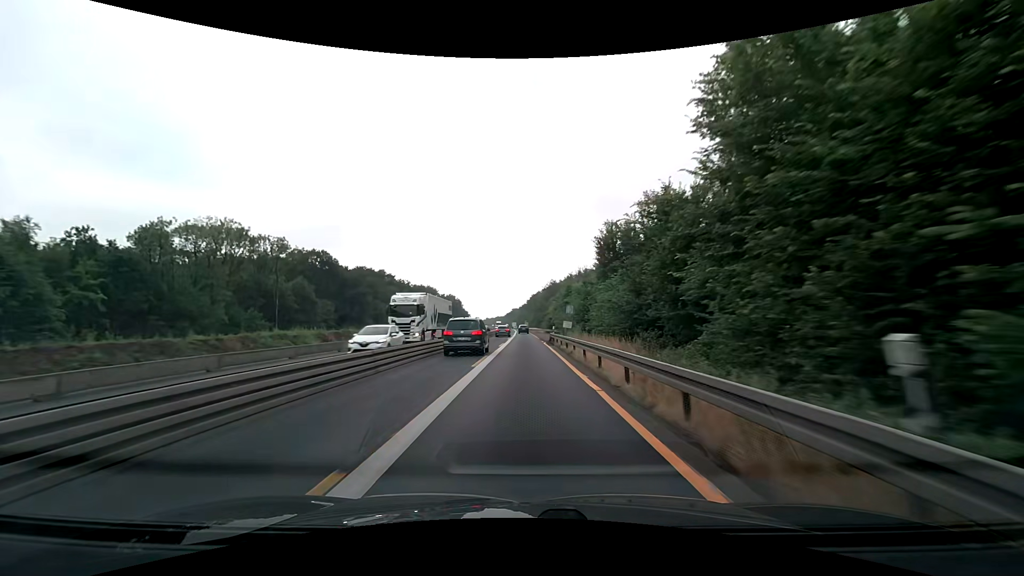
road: motorway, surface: asphalt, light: Day
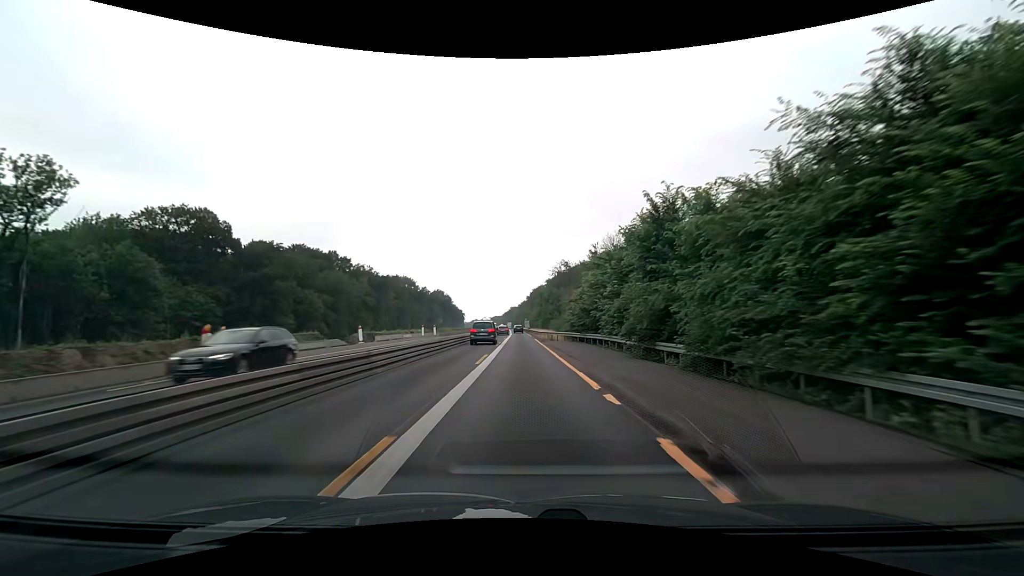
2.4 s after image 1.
(0.0, +50.1) m; 0°
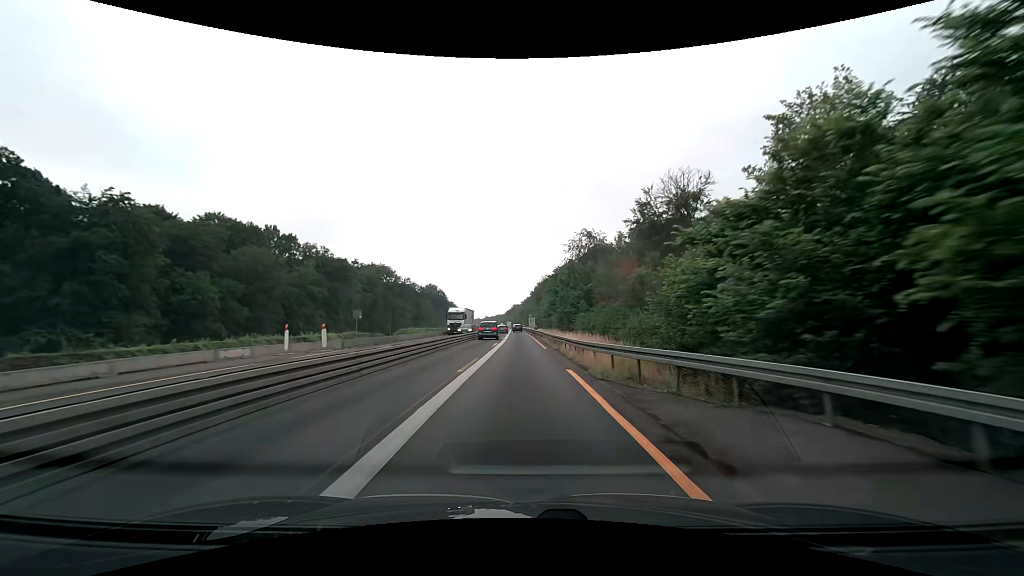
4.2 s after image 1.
(-0.1, +37.6) m; -1°
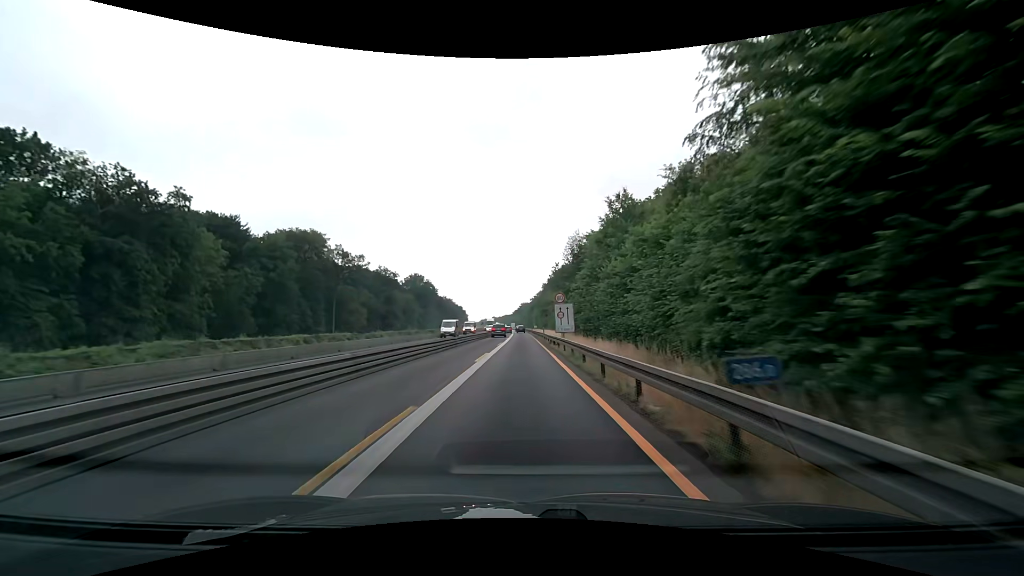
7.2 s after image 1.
(-0.5, +62.8) m; -1°
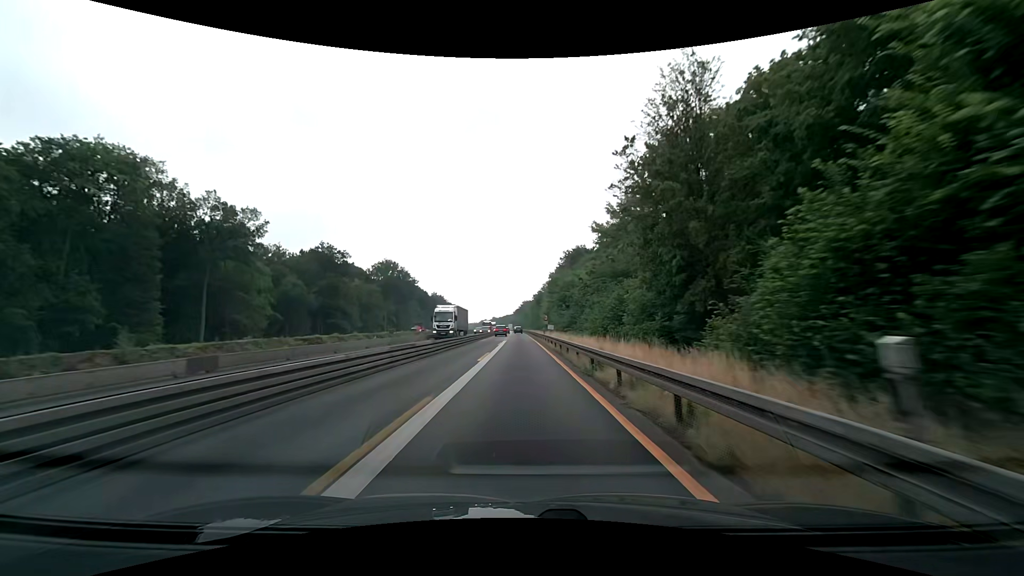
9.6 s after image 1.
(-0.2, +50.3) m; 0°
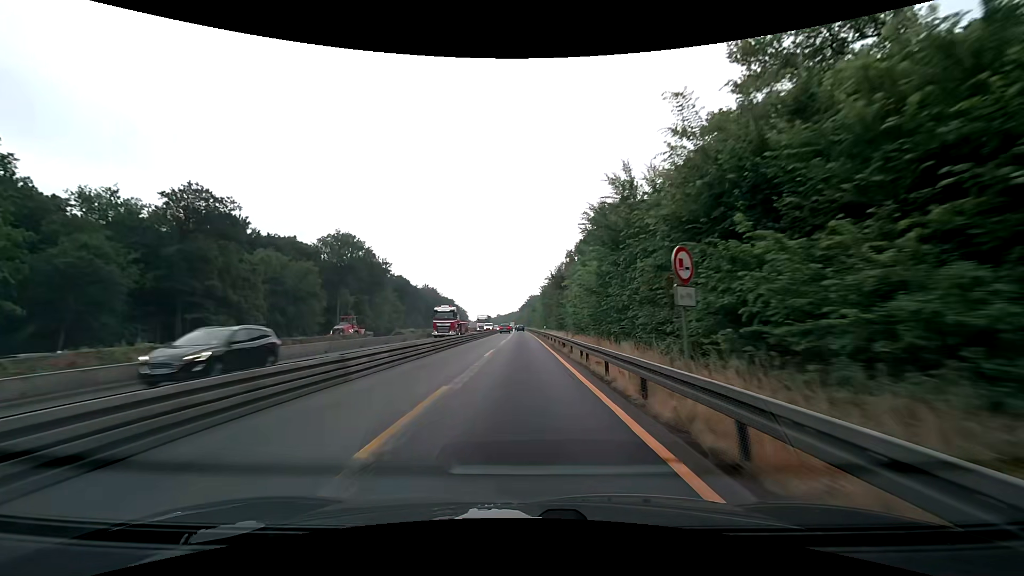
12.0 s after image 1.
(-0.4, +50.2) m; -1°
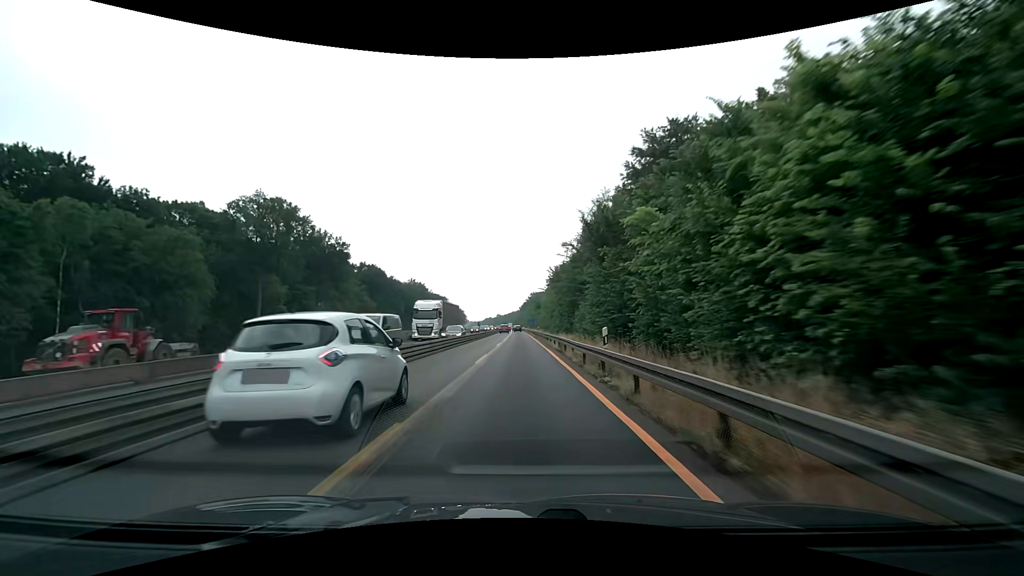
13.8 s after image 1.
(+0.1, +37.5) m; 0°
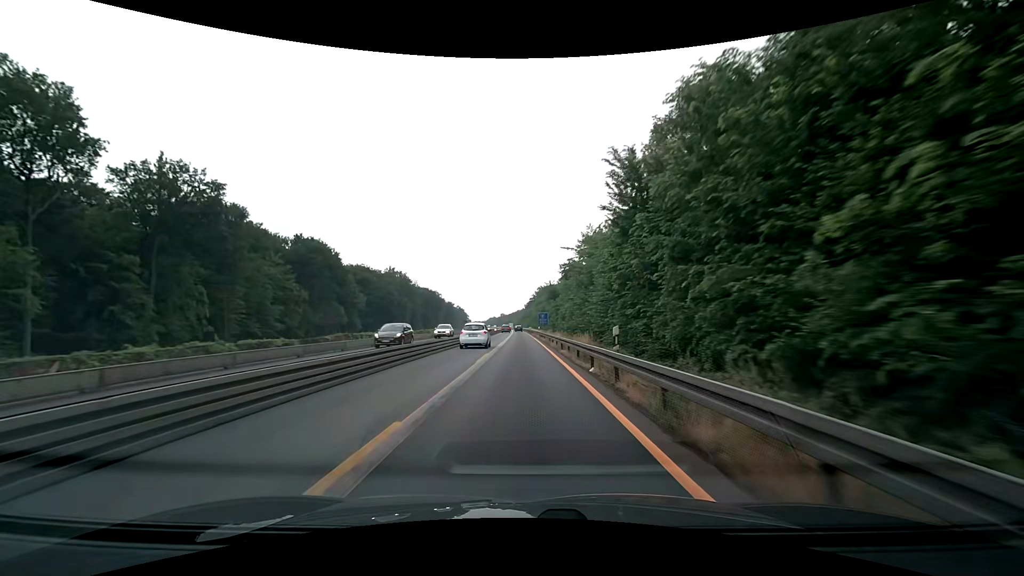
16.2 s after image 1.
(-0.3, +50.1) m; -1°
(0, +10) (0, +20) (0, +30) (0, +40) (0, +50) (0, +60) (-1, +70) (-1, +80) (-1, +90) (-1, +100) m
